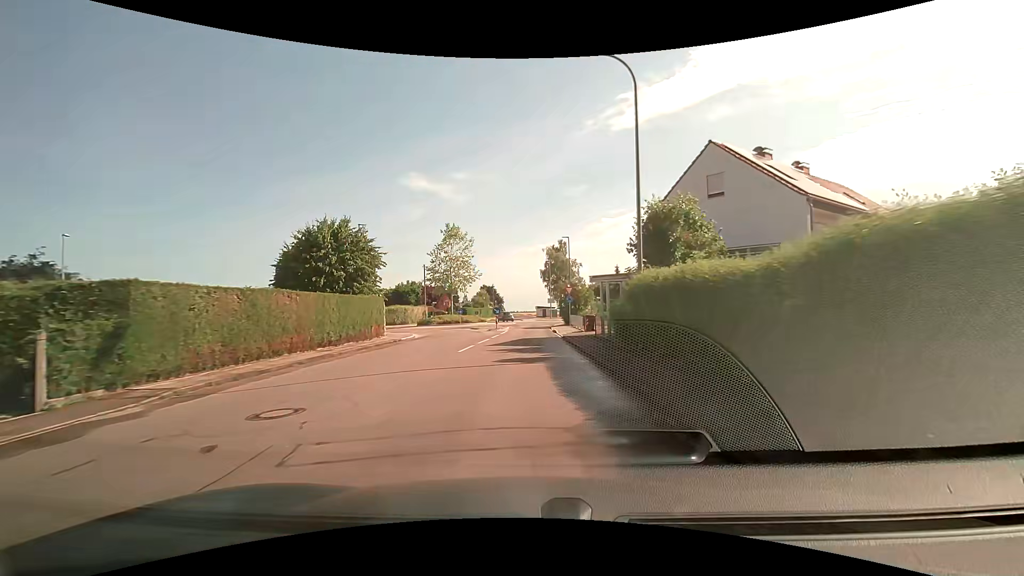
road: tertiary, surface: asphalt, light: Day
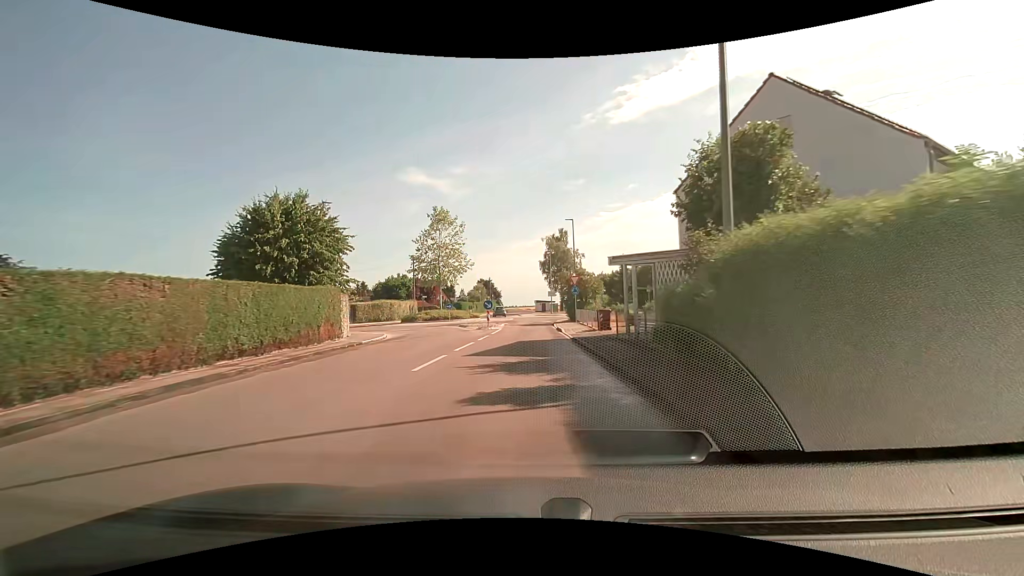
(0.0, +6.5) m; 0°
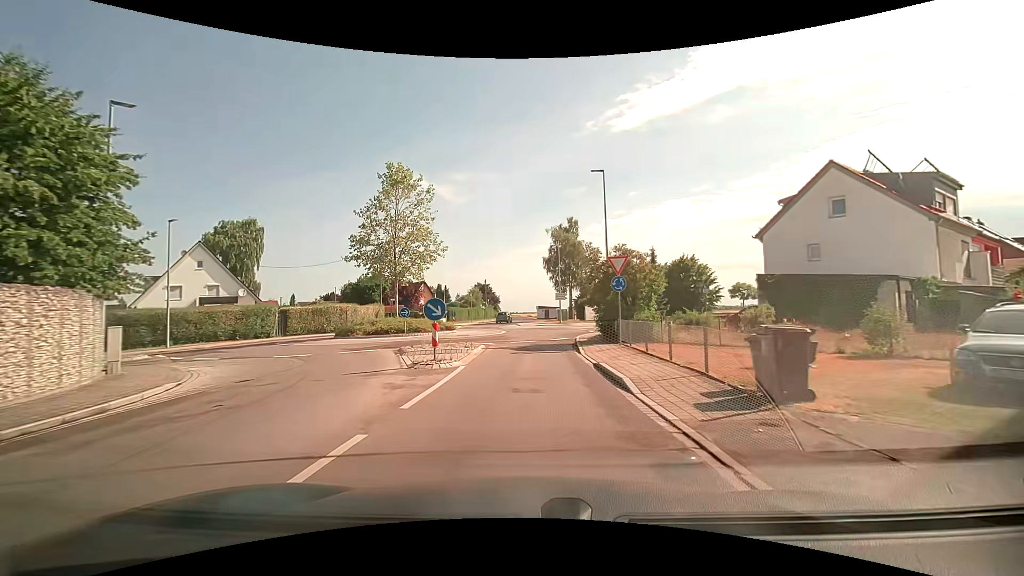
(0.0, +17.1) m; 0°
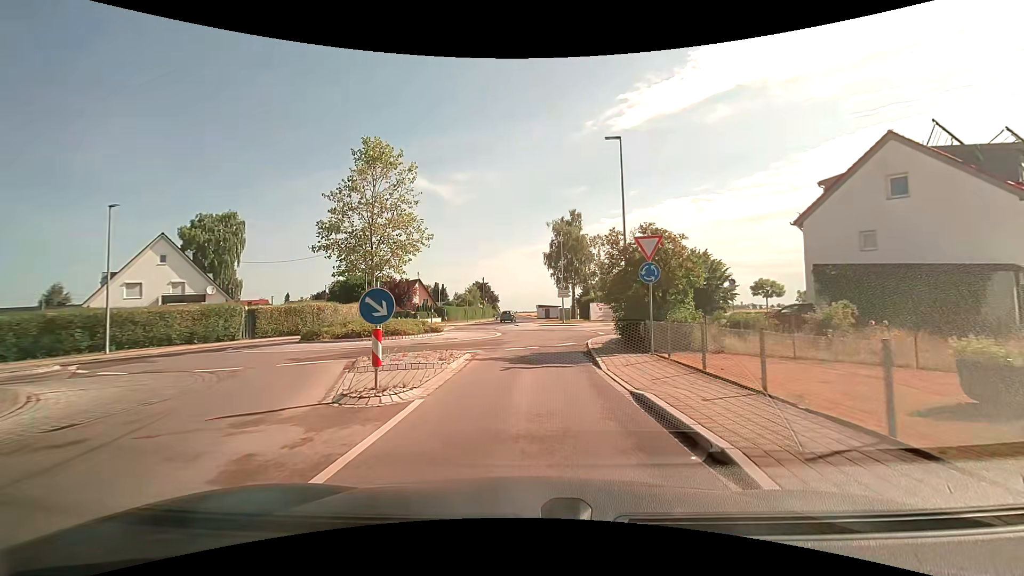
(0.0, +4.8) m; 0°
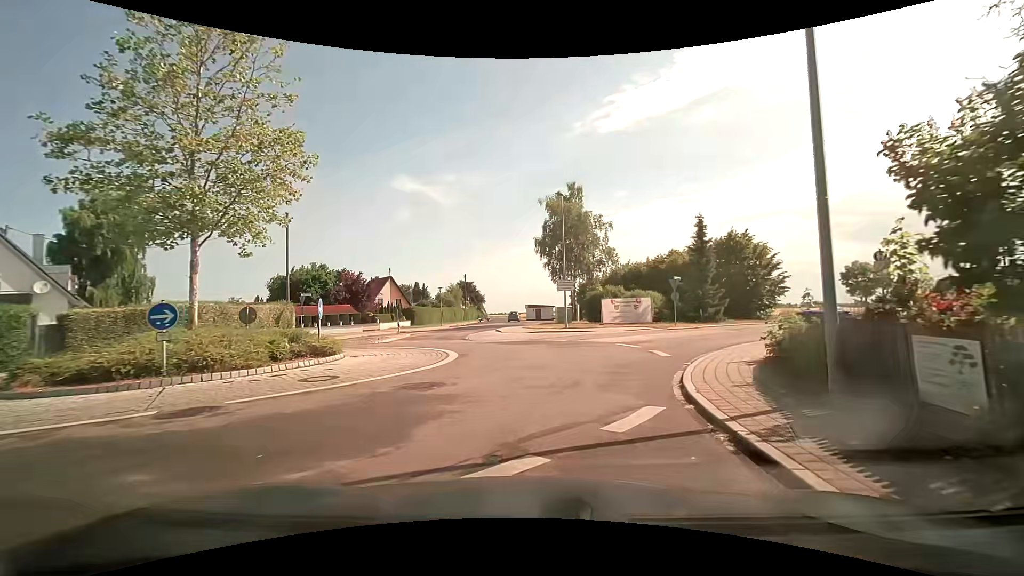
(+0.1, +14.3) m; +1°
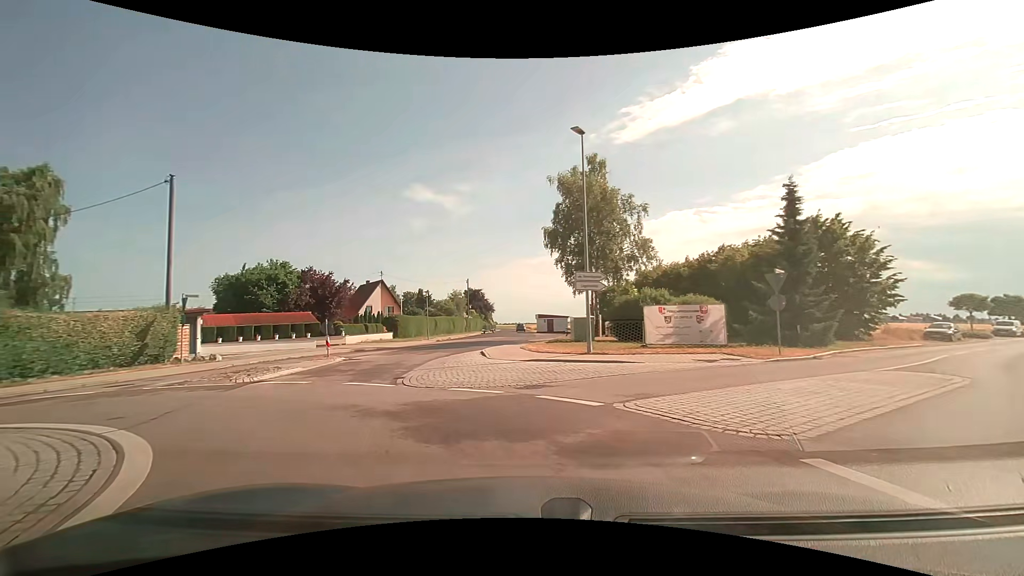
(+0.8, +12.9) m; -1°
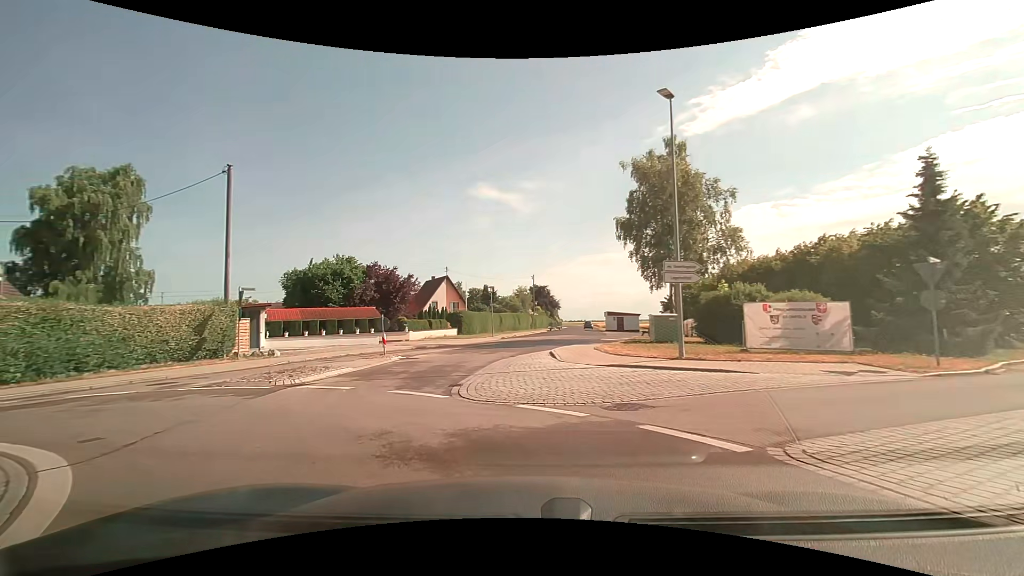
(-0.1, +2.6) m; -7°
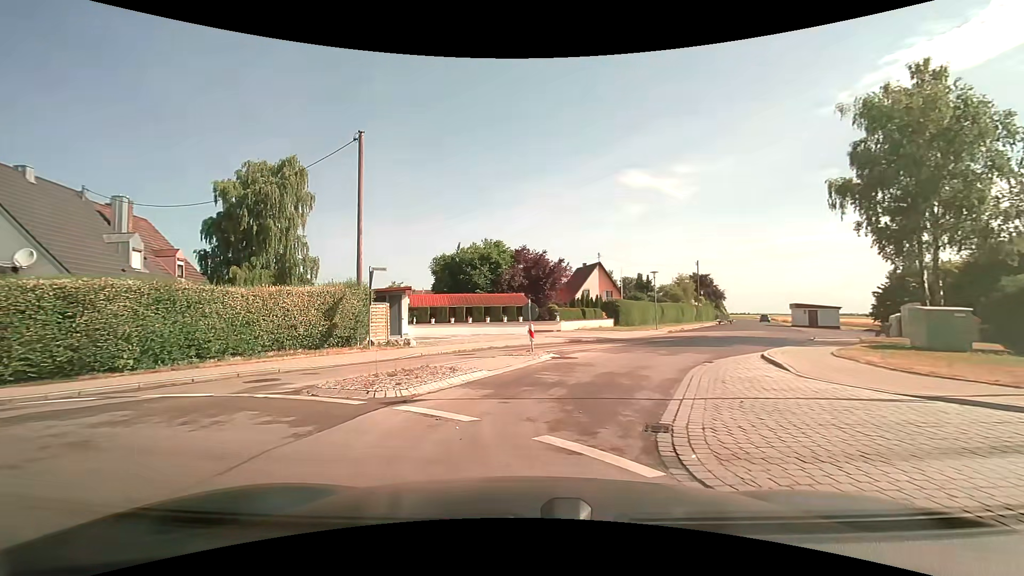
(-0.8, +5.3) m; -17°
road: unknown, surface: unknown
(0, +10) (+4, +19) (+10, +27) (+15, +36) (+19, +45) (+23, +54) (+28, +63) (+32, +72) (+35, +82) (+39, +91) m
